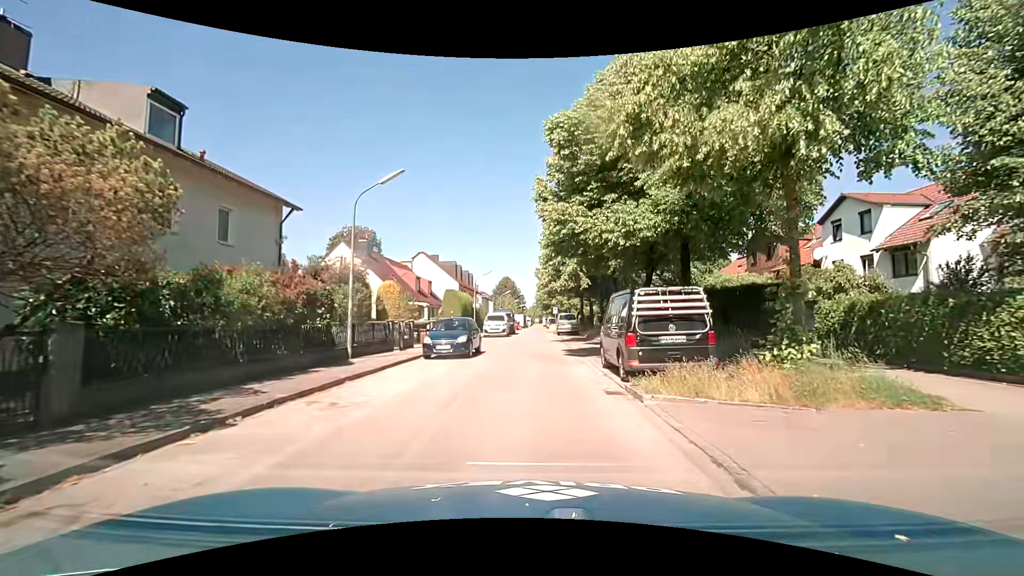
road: residential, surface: asphalt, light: Day
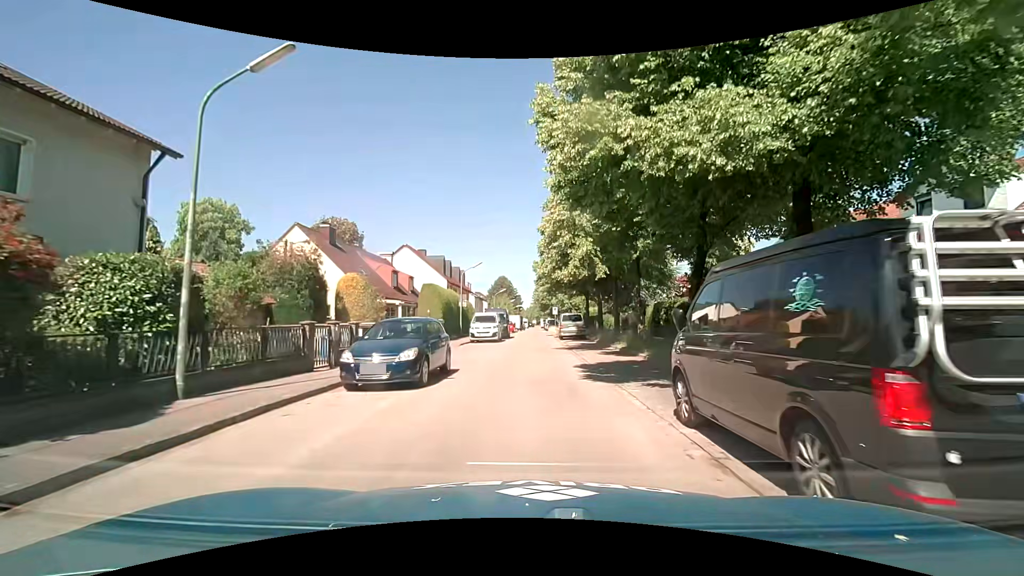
(0.0, +7.5) m; 0°
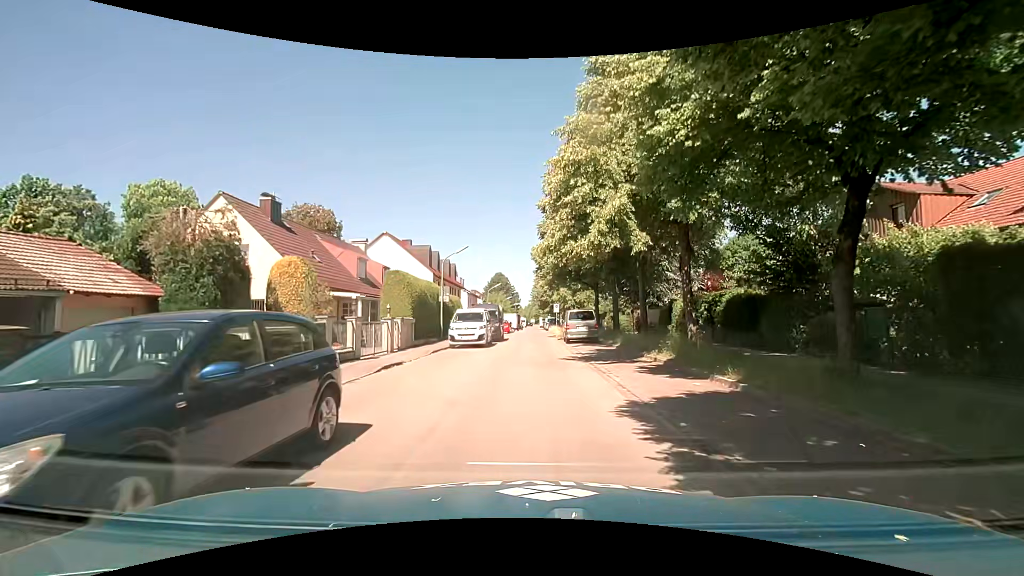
(0.0, +7.8) m; +1°
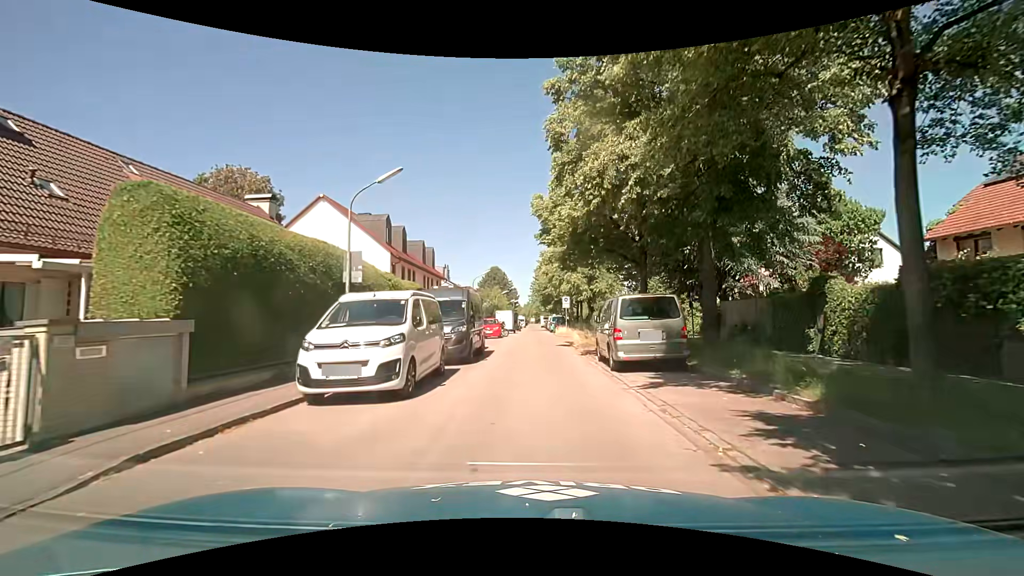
(-0.1, +16.1) m; 0°
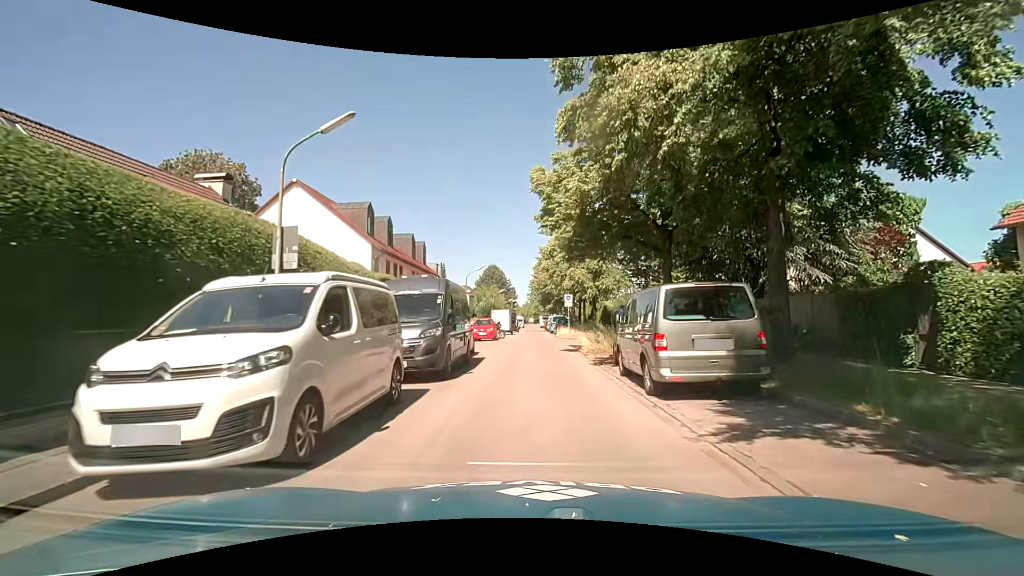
(0.0, +4.1) m; -1°
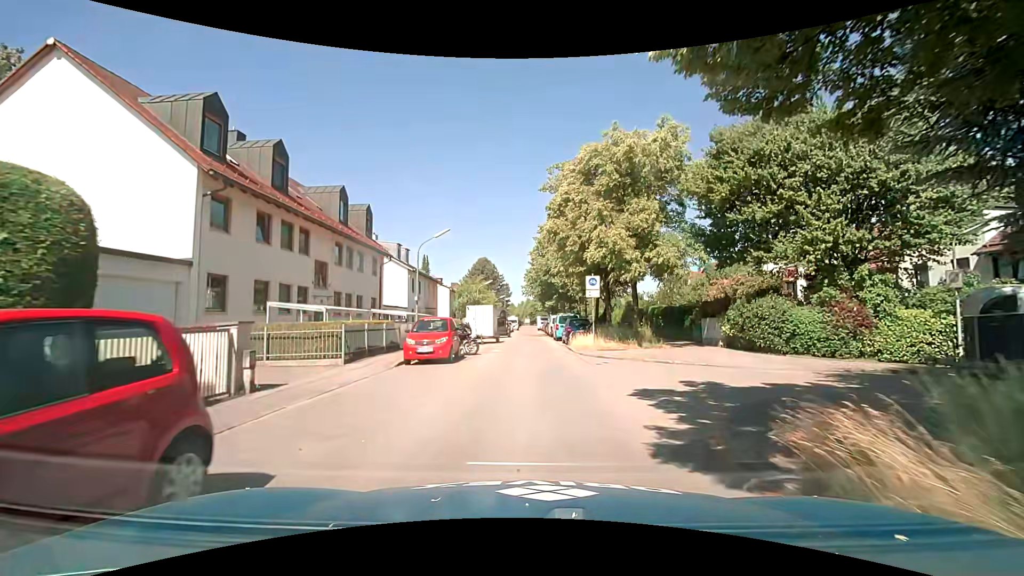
(+0.3, +17.0) m; +1°
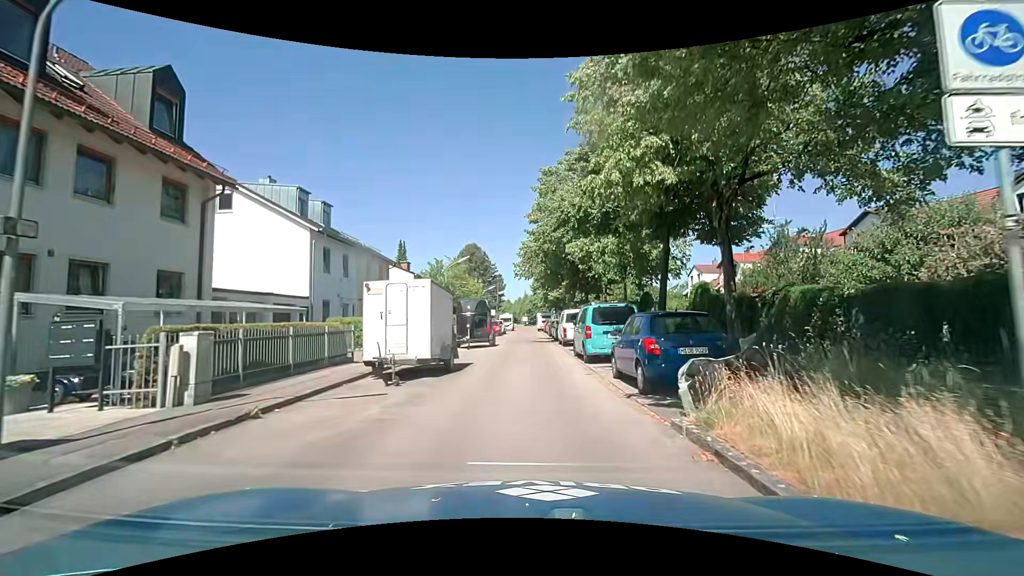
(+0.2, +19.3) m; +1°
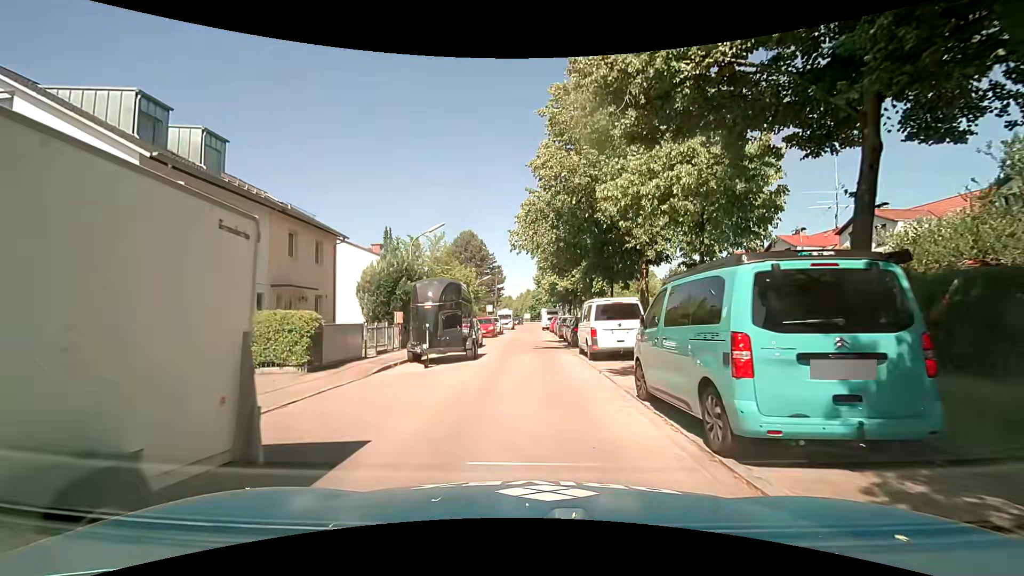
(-0.1, +11.2) m; 0°
